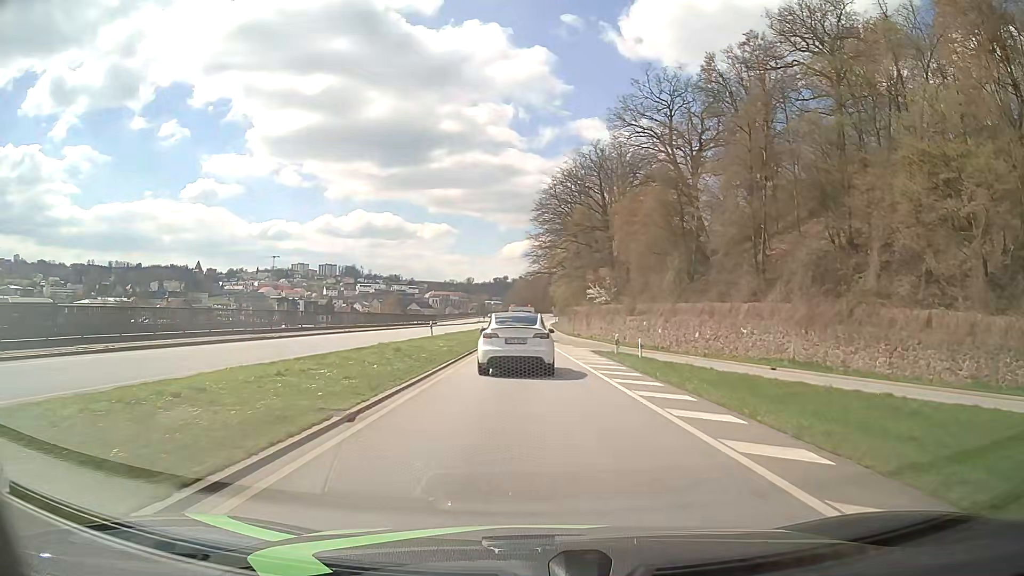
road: primary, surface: asphalt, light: Day
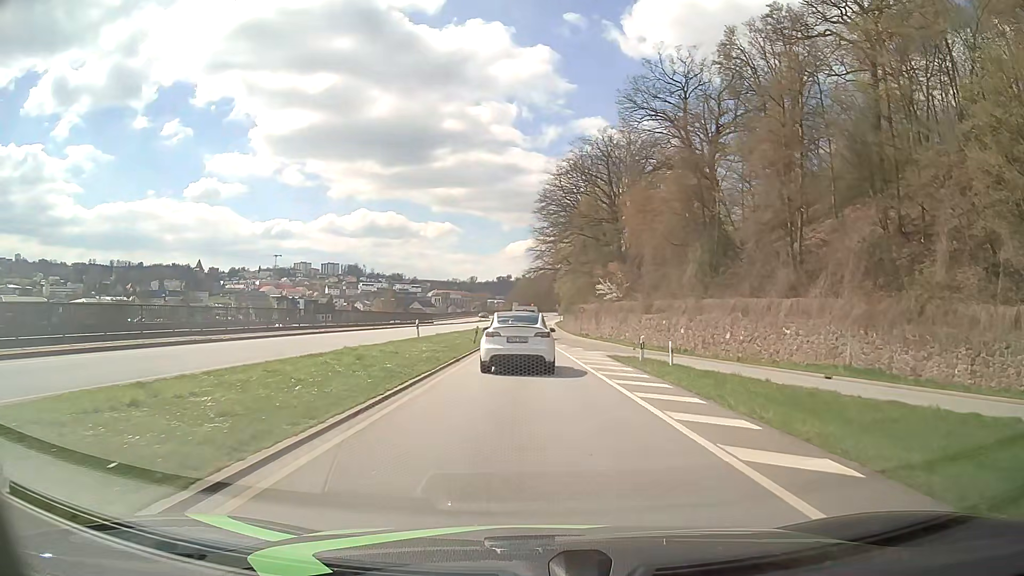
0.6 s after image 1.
(0.0, +6.3) m; -1°
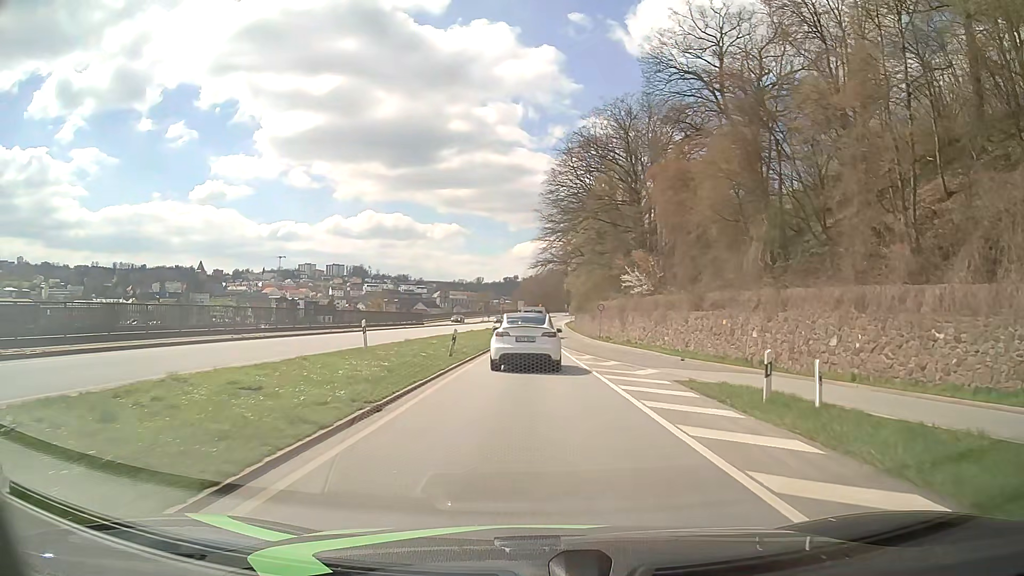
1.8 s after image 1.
(0.0, +12.9) m; -1°
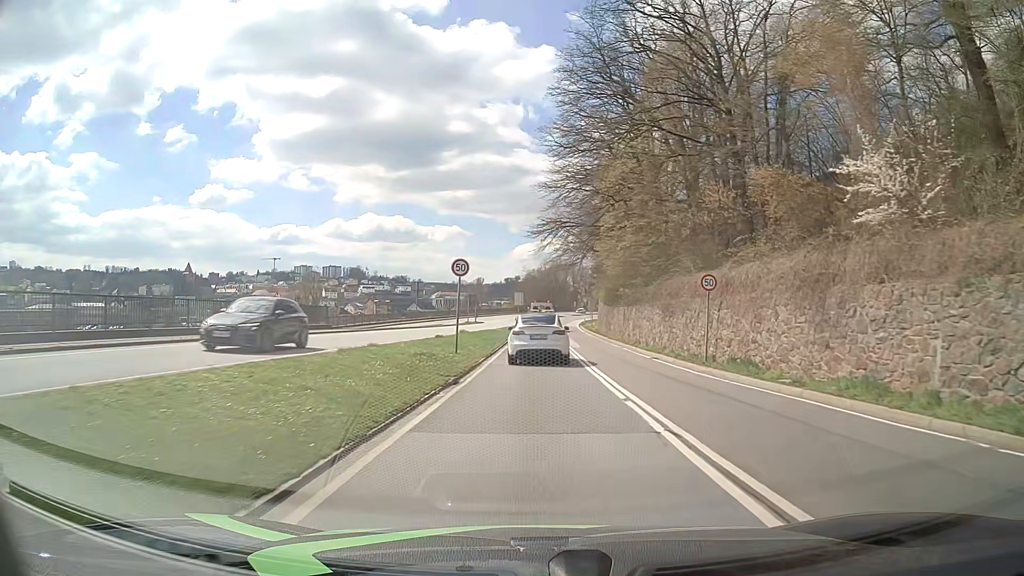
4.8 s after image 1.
(-0.1, +34.3) m; -1°
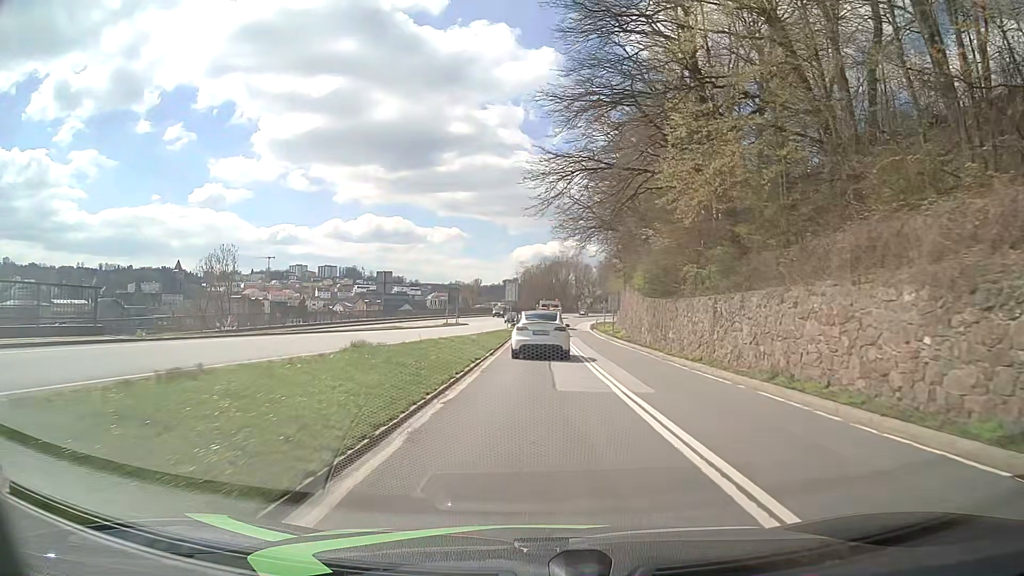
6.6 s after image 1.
(+0.2, +21.6) m; +1°
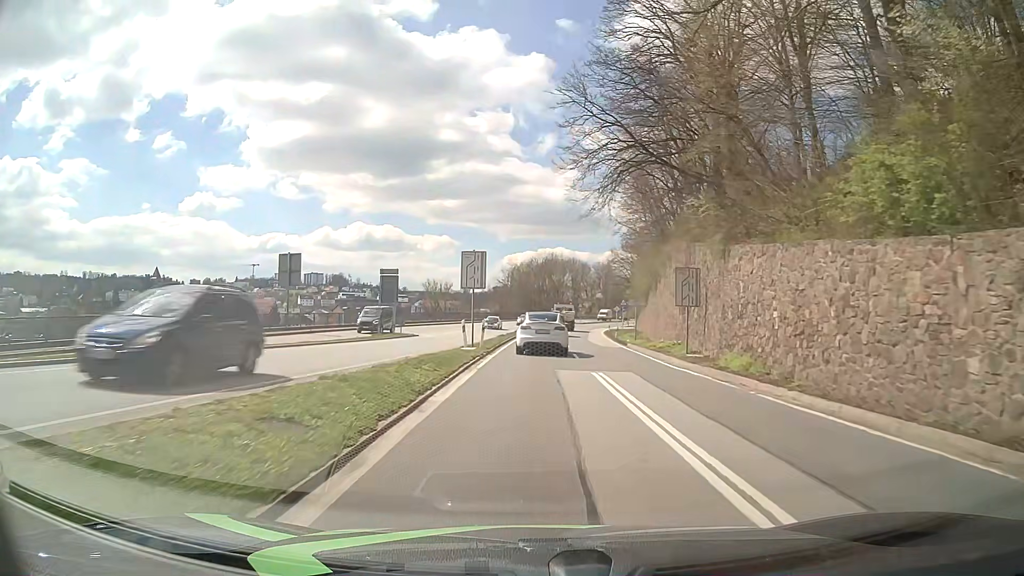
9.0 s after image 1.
(+0.1, +28.9) m; +1°
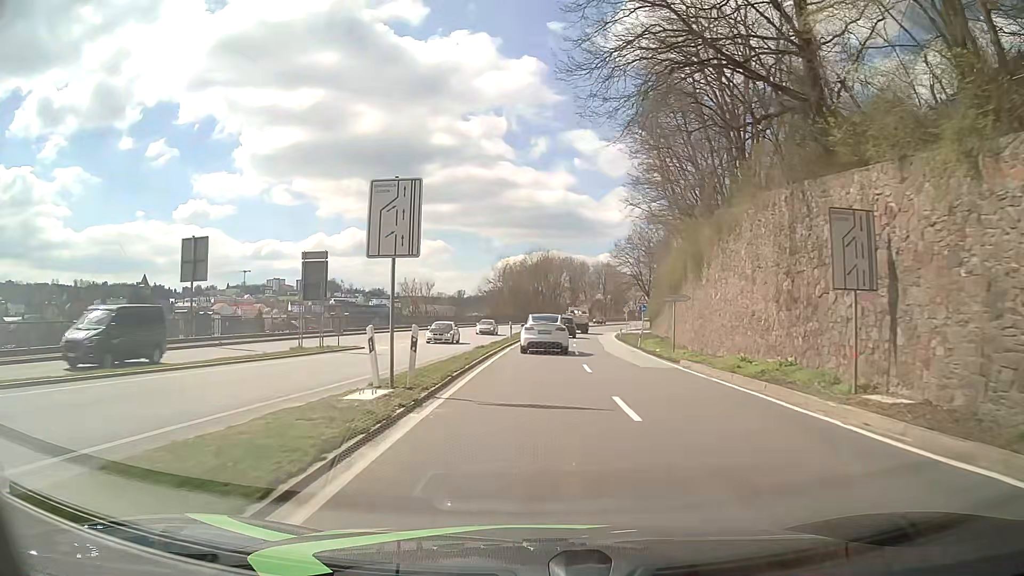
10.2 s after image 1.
(+0.1, +14.6) m; +1°
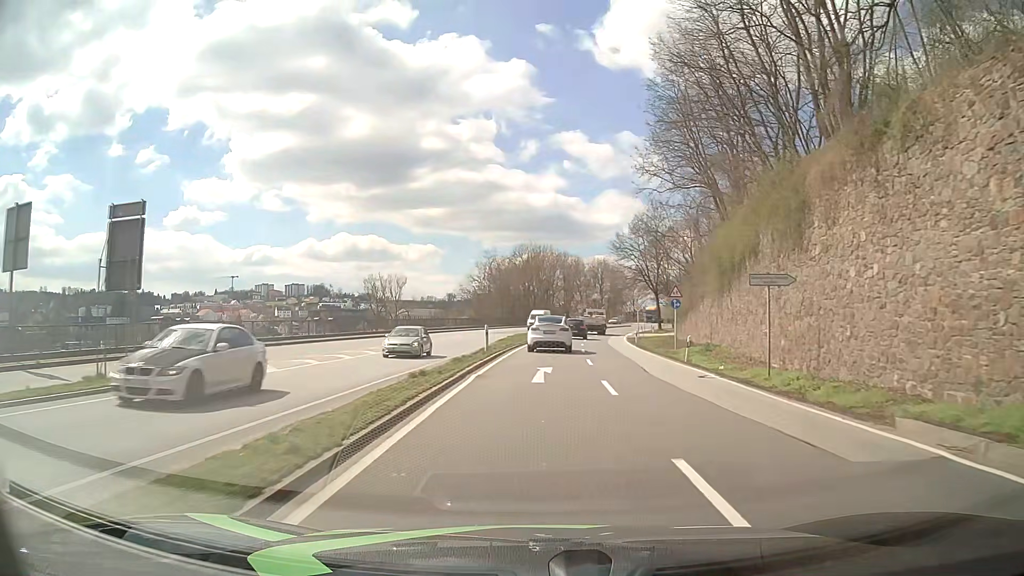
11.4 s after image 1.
(+0.1, +14.8) m; 0°
(0, +10) (0, +20) (+1, +30) (+2, +40) (+2, +50) (+4, +60) (+5, +70) (+7, +80) (+9, +89) (+12, +99) m
